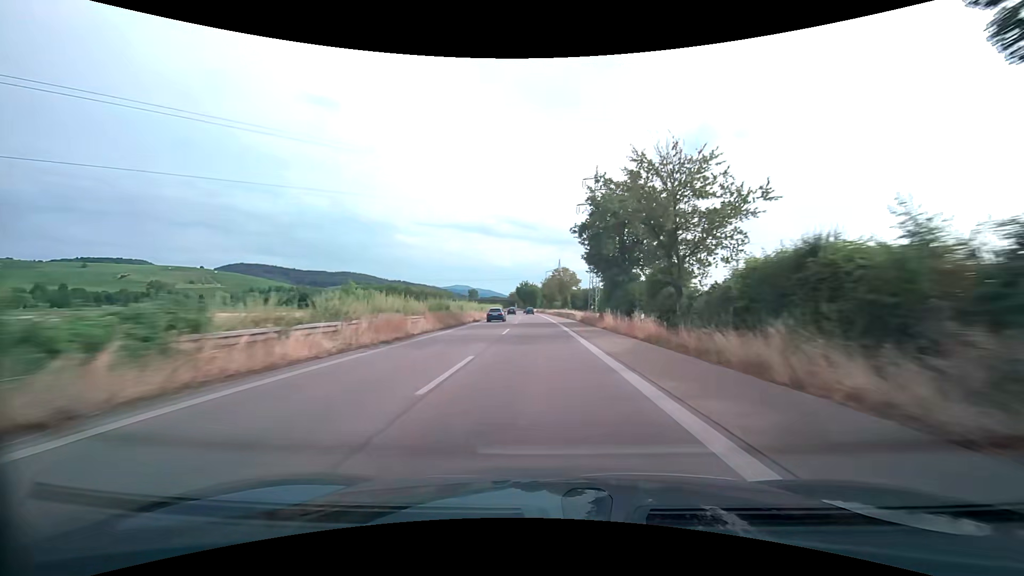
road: trunk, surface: asphalt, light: Day
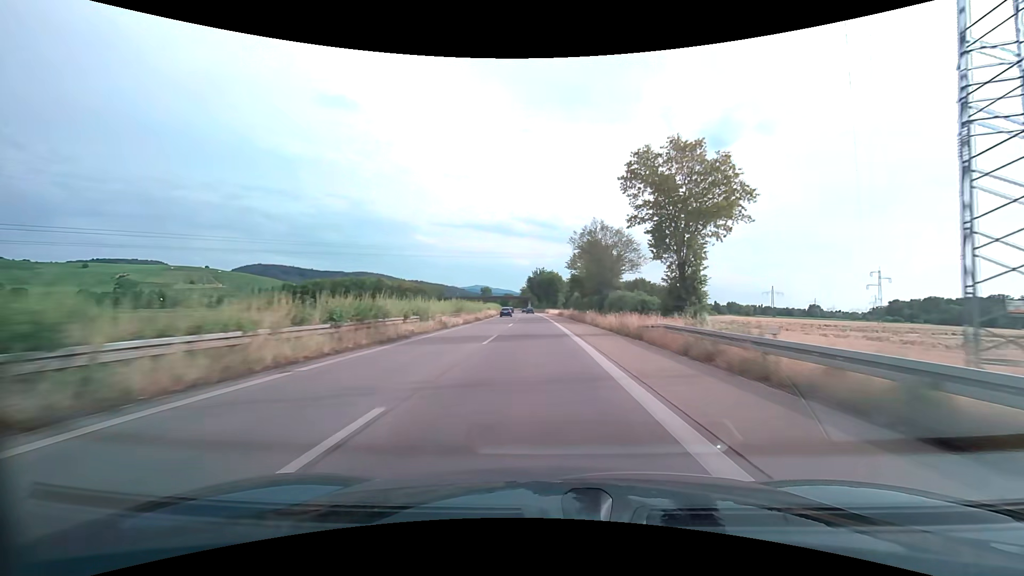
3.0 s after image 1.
(-1.6, +79.1) m; -2°
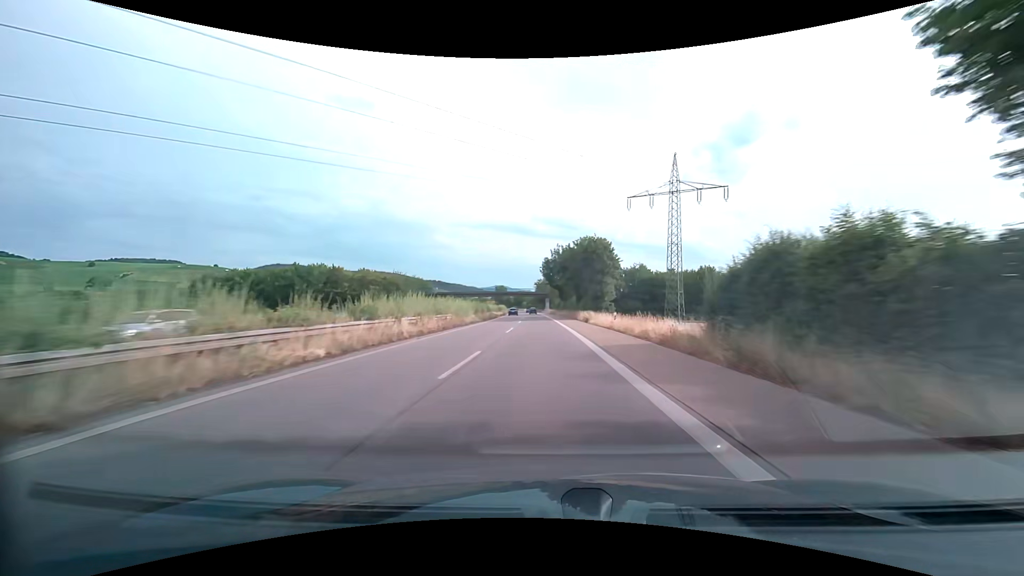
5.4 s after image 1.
(-1.3, +63.3) m; -2°
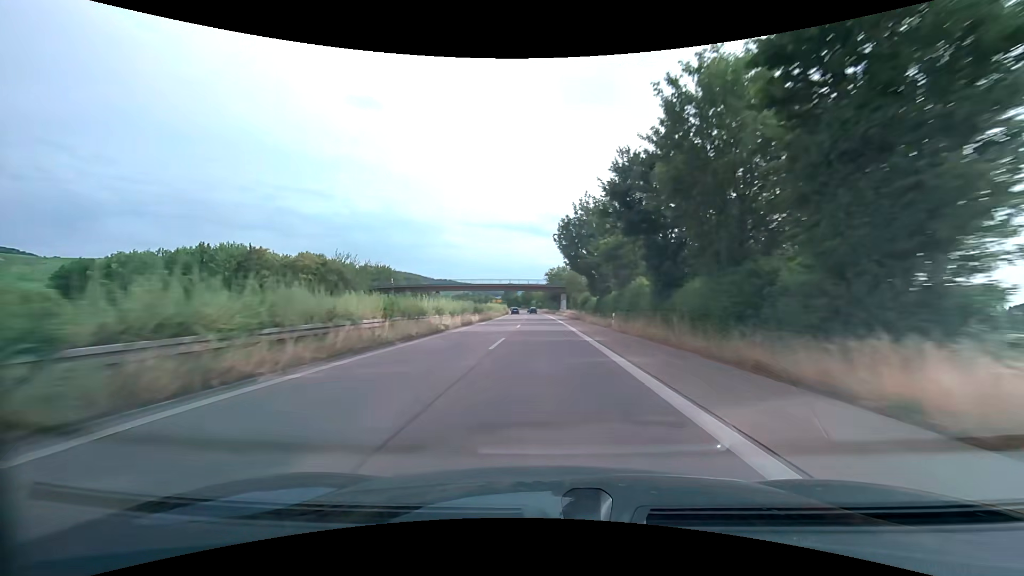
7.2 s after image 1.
(-0.6, +47.5) m; -1°
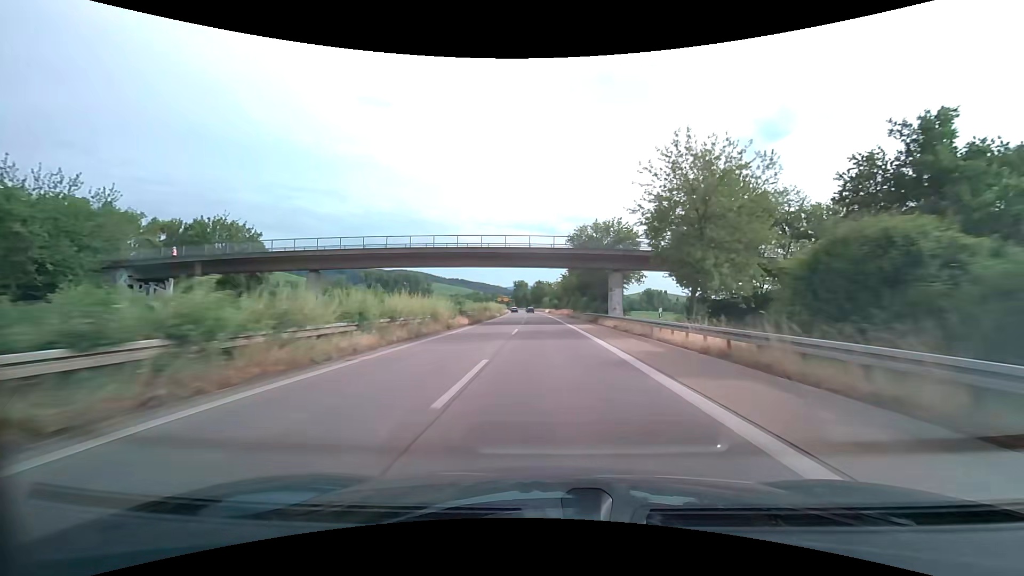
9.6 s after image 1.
(-1.0, +63.3) m; -2°
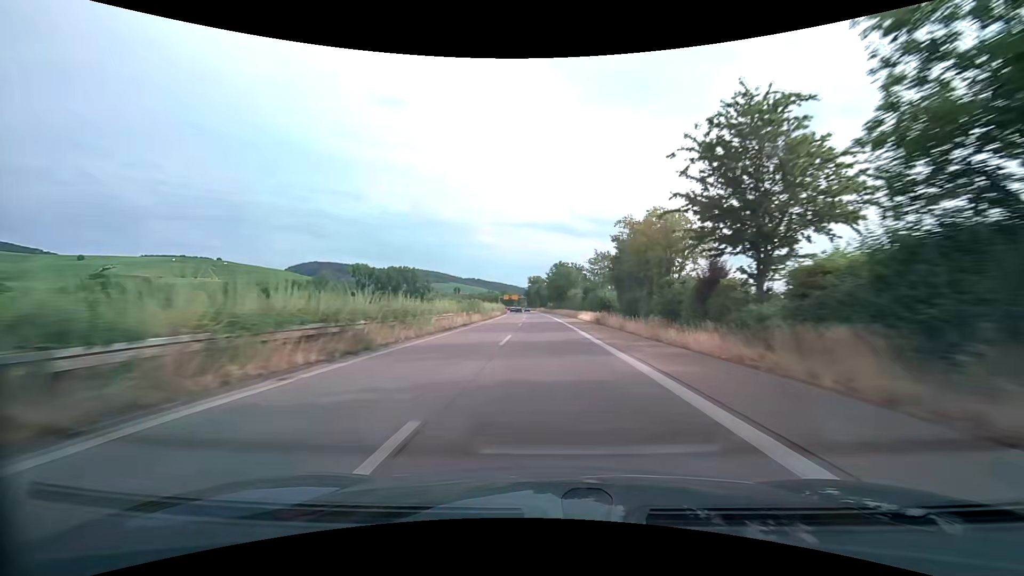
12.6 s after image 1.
(-1.1, +79.0) m; -2°
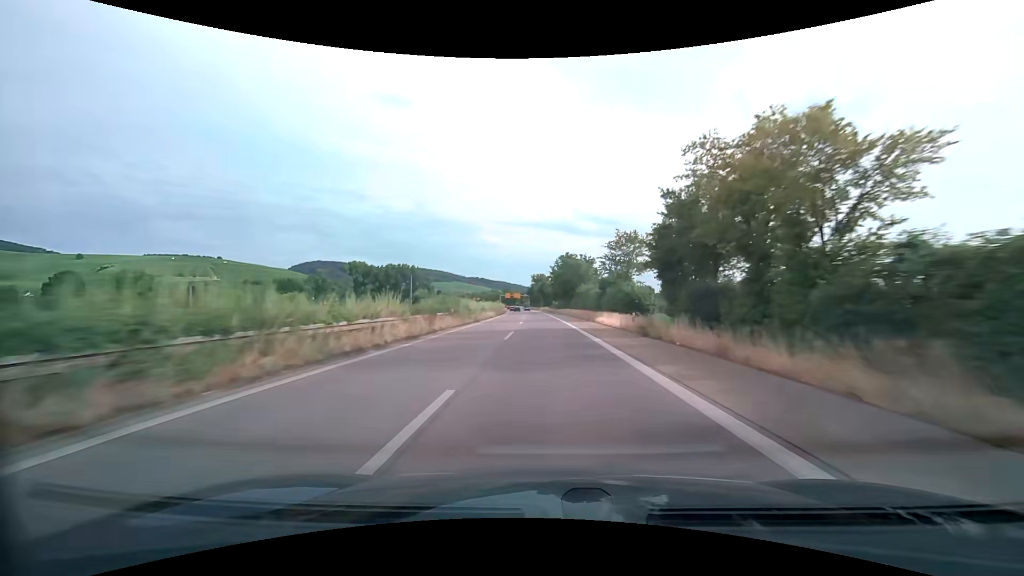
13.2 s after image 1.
(-0.1, +15.8) m; 0°
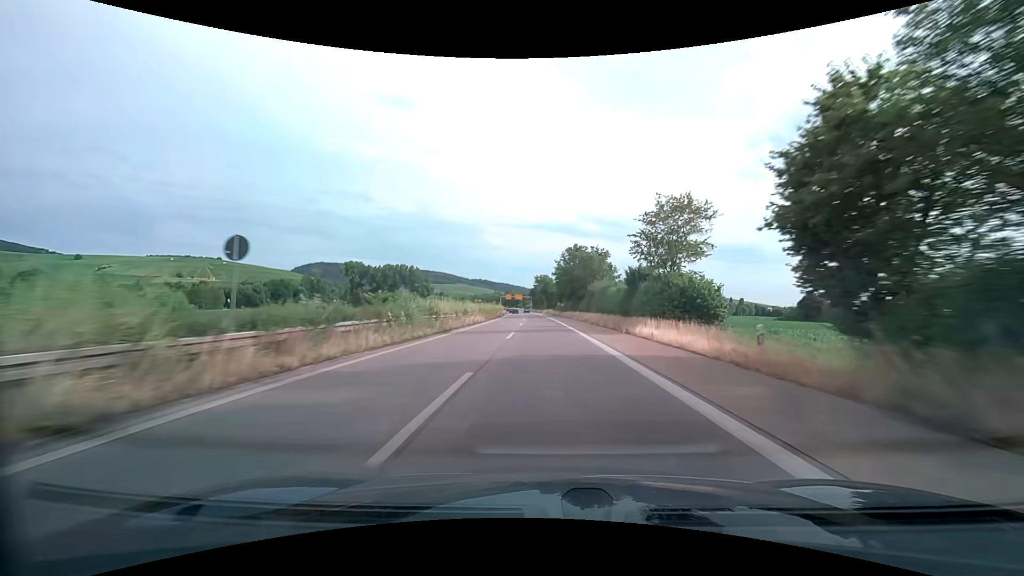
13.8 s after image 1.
(-0.1, +15.8) m; -1°
(0, +10) (0, +20) (0, +30) (0, +40) (-1, +50) (-1, +60) (-1, +70) (-2, +80) (-2, +90) (-2, +100) m
